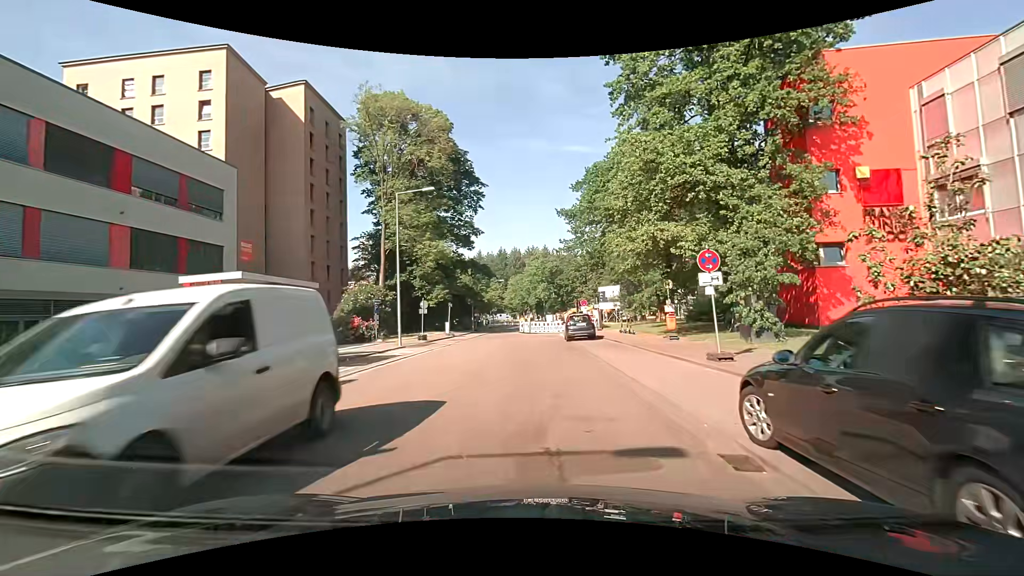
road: residential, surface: asphalt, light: Day
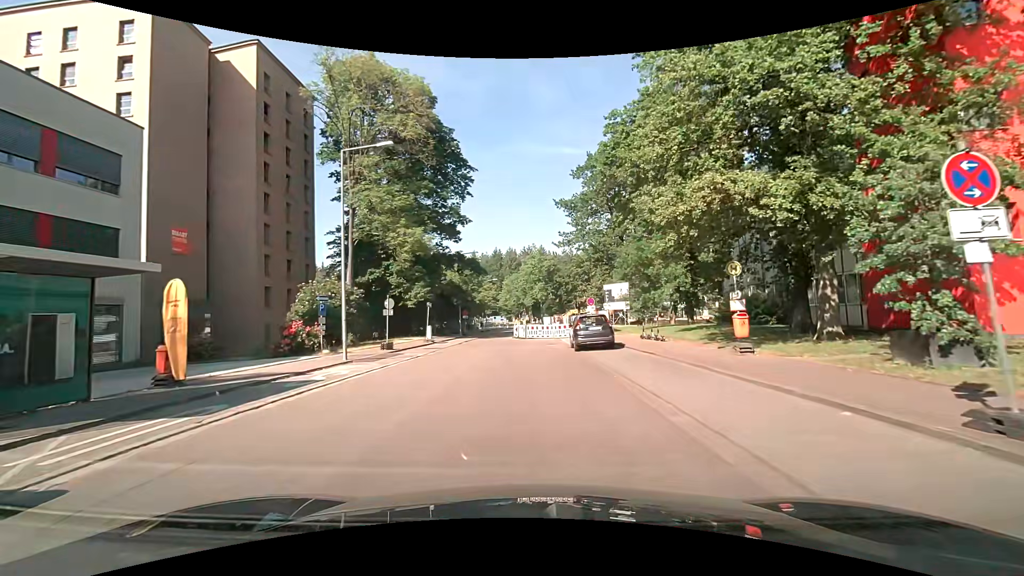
(+0.1, +8.0) m; +2°
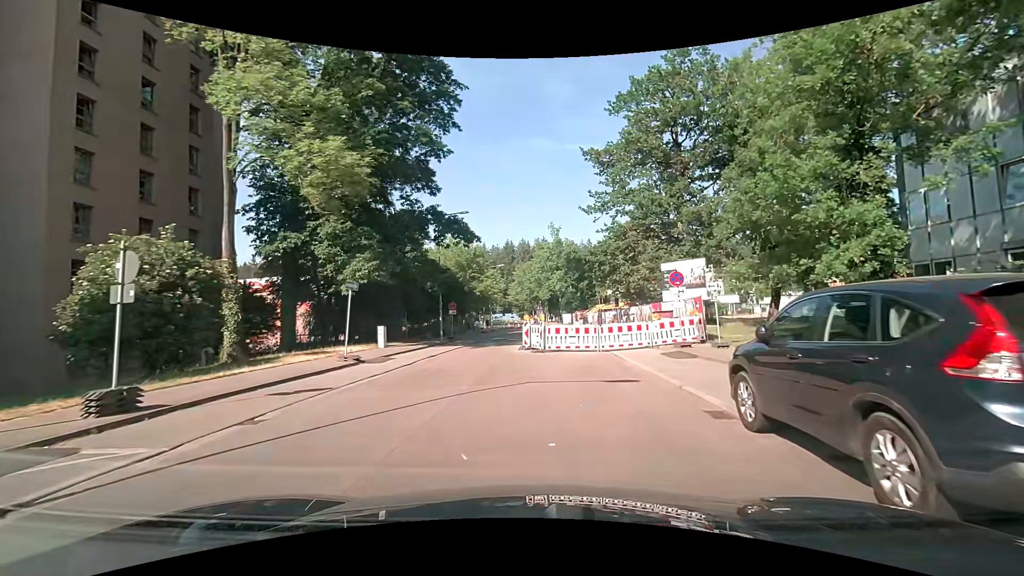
(-0.6, +19.1) m; -3°
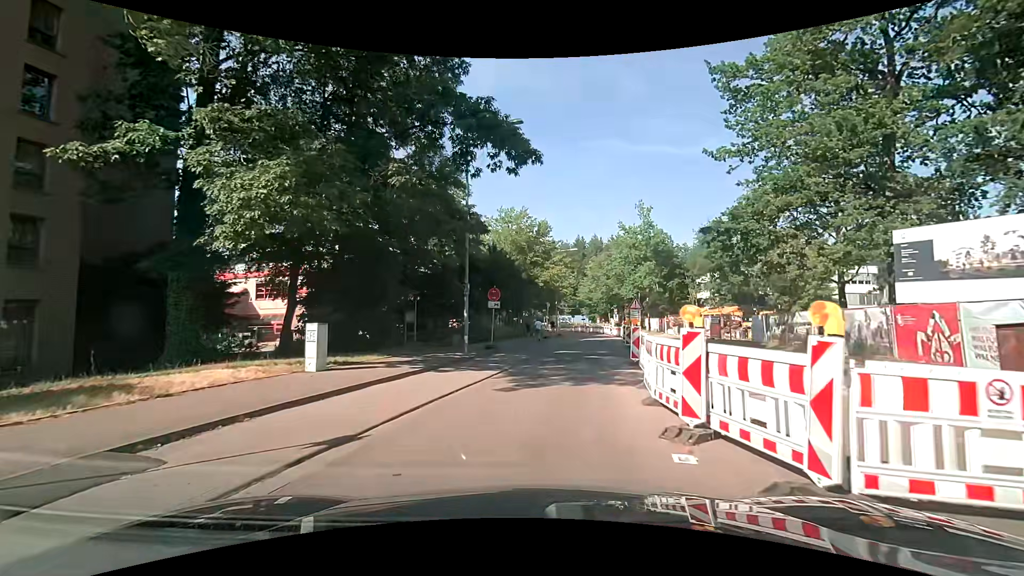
(-1.0, +16.3) m; -9°
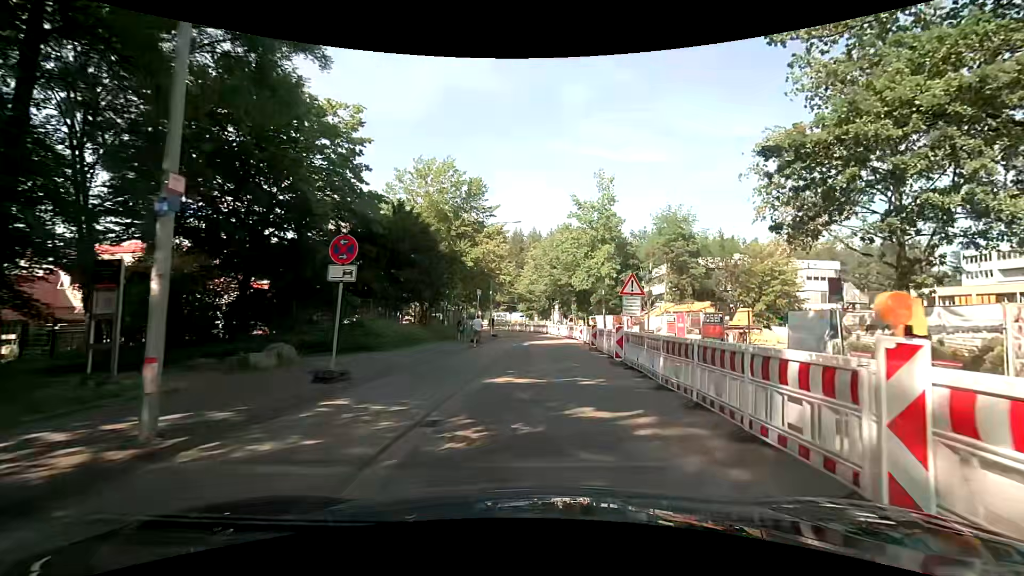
(+0.9, +13.7) m; +10°
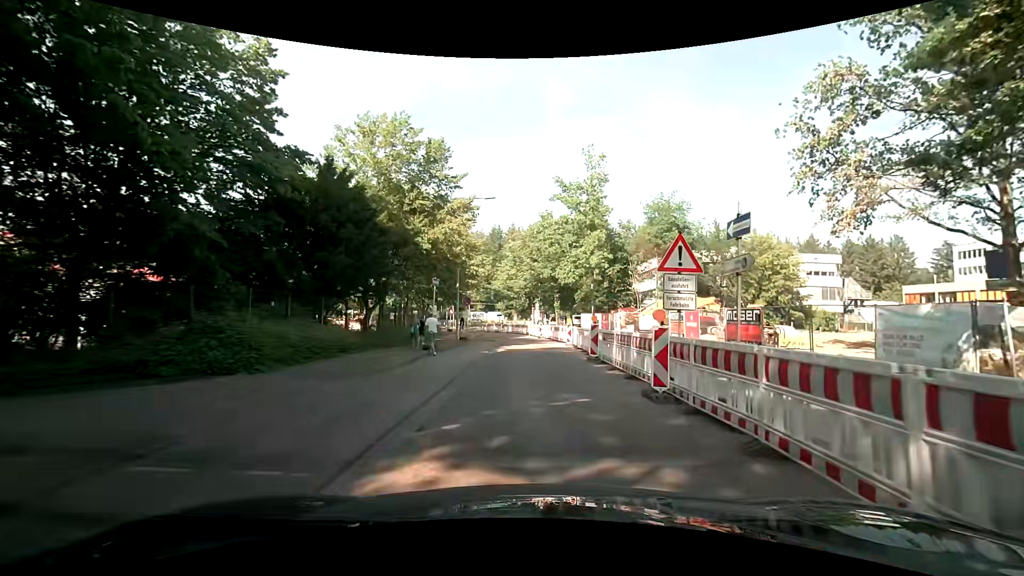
(0.0, +7.4) m; +1°
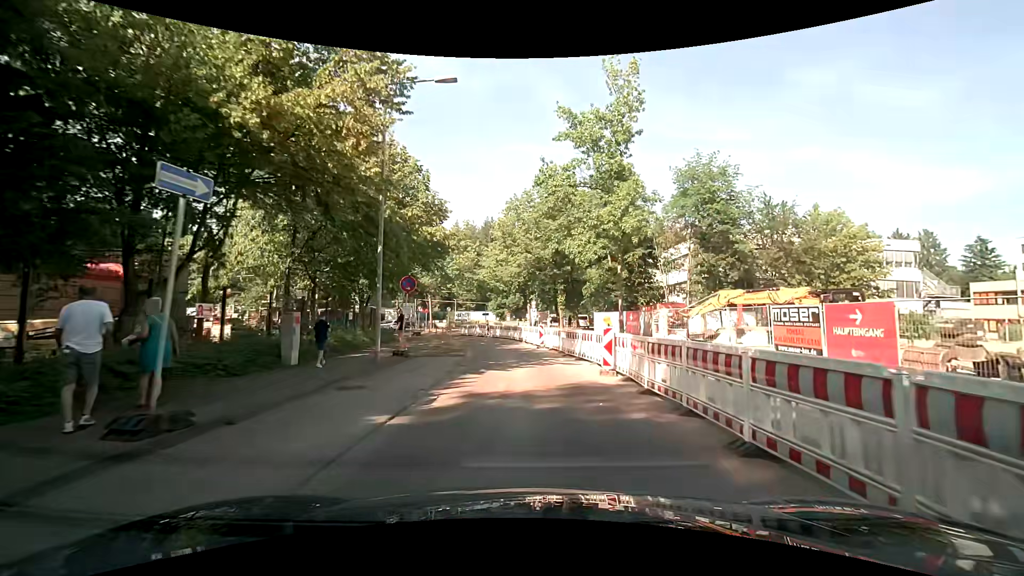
(0.0, +15.3) m; 0°
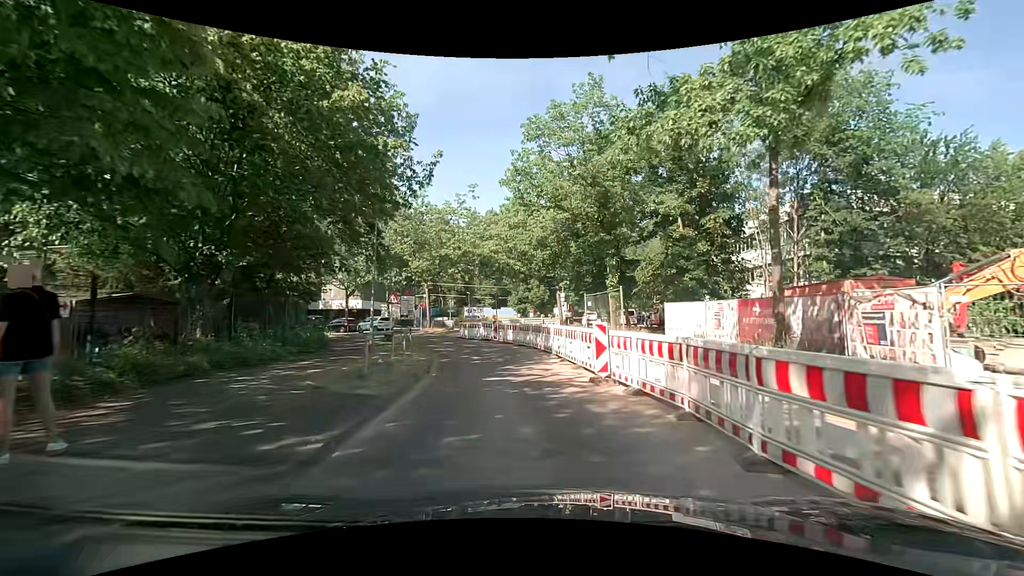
(-0.1, +16.0) m; -3°
(0, +10) (-2, +20) (-4, +30) (-9, +39) (-15, +46) (-23, +52) (-32, +57) (-41, +61) (-51, +63) (-61, +63) m
